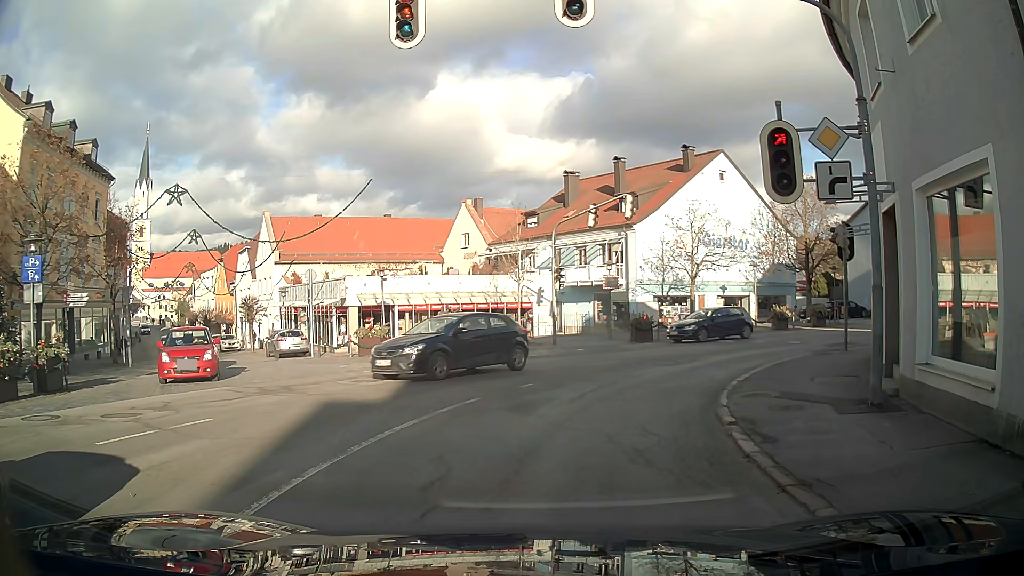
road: tertiary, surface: asphalt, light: Day
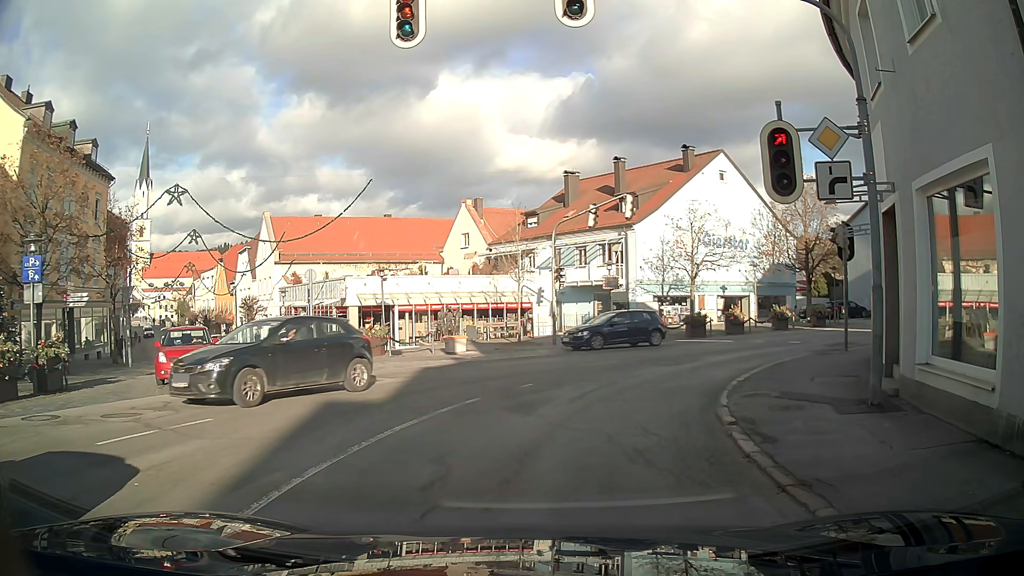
(0.0, 0.0) m; 0°
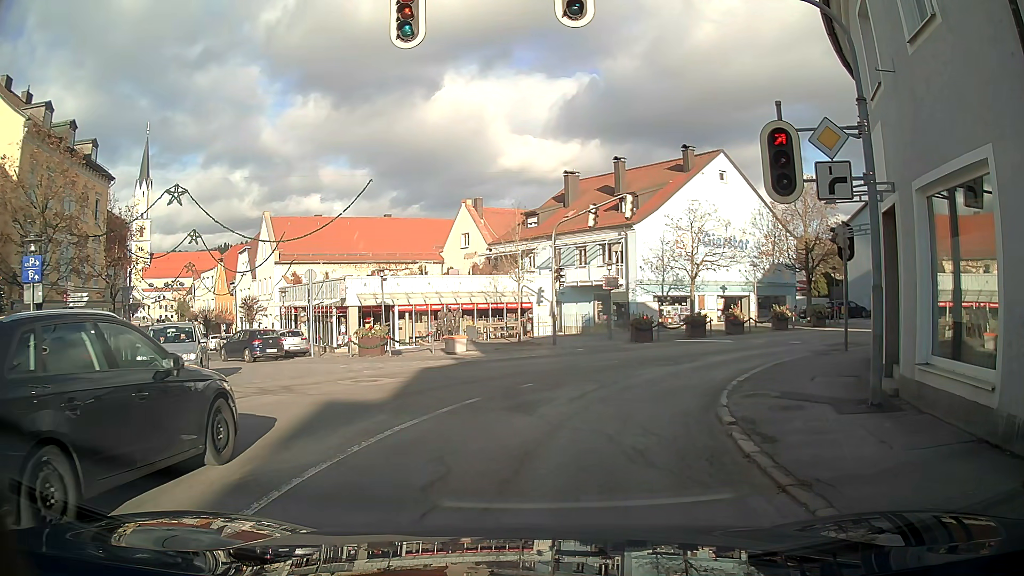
(0.0, 0.0) m; 0°
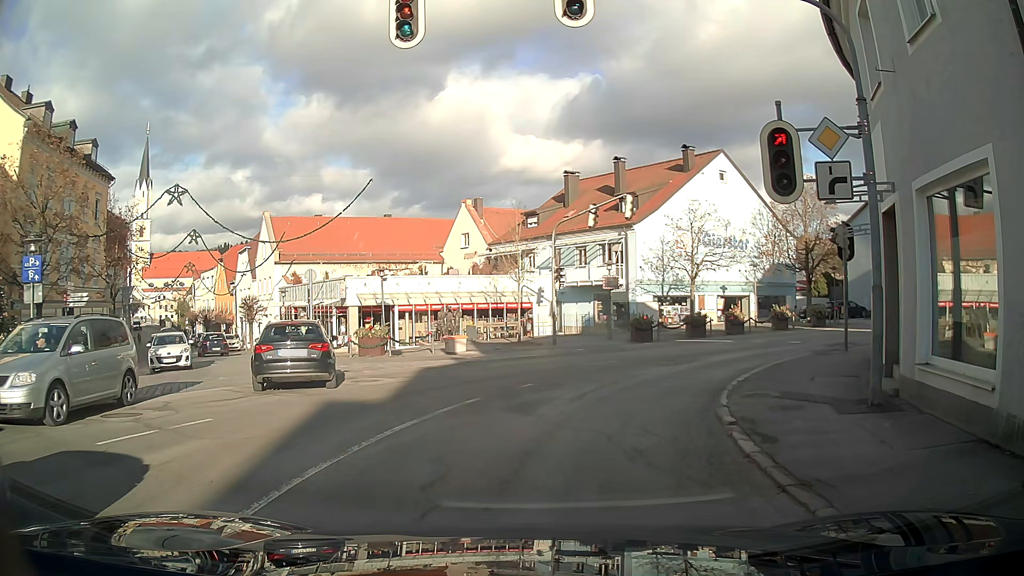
(0.0, 0.0) m; 0°
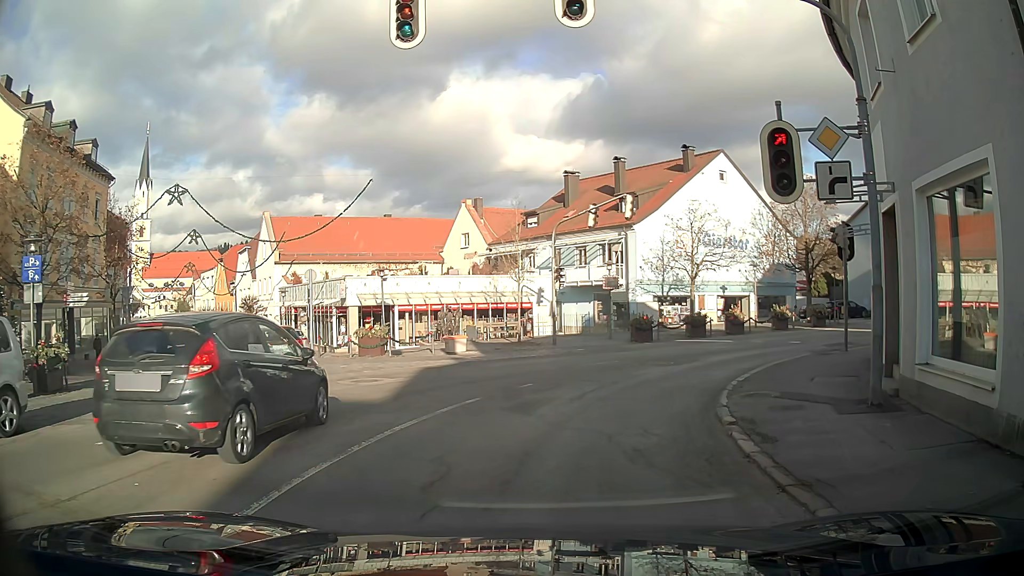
(0.0, 0.0) m; 0°
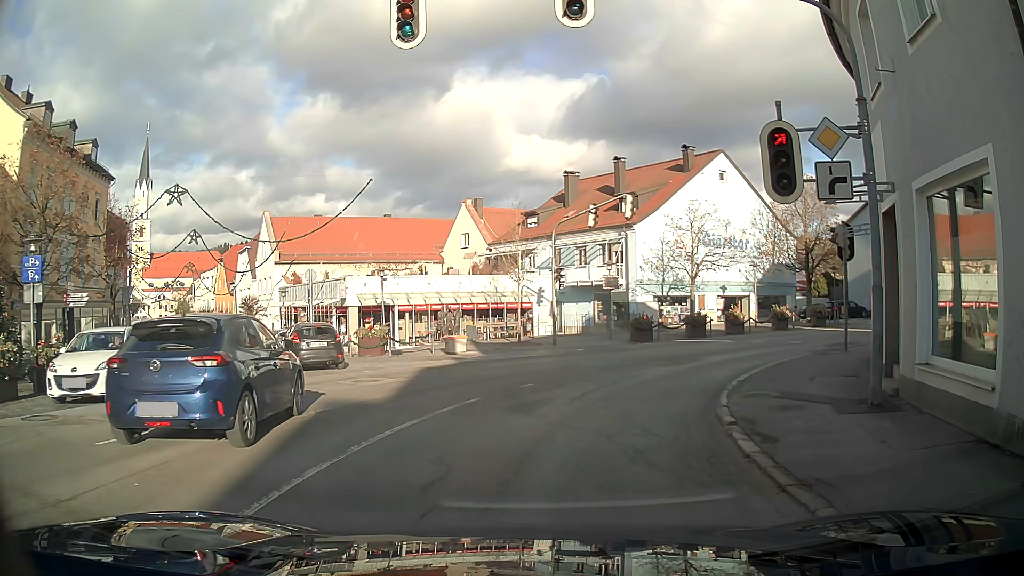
(0.0, 0.0) m; 0°
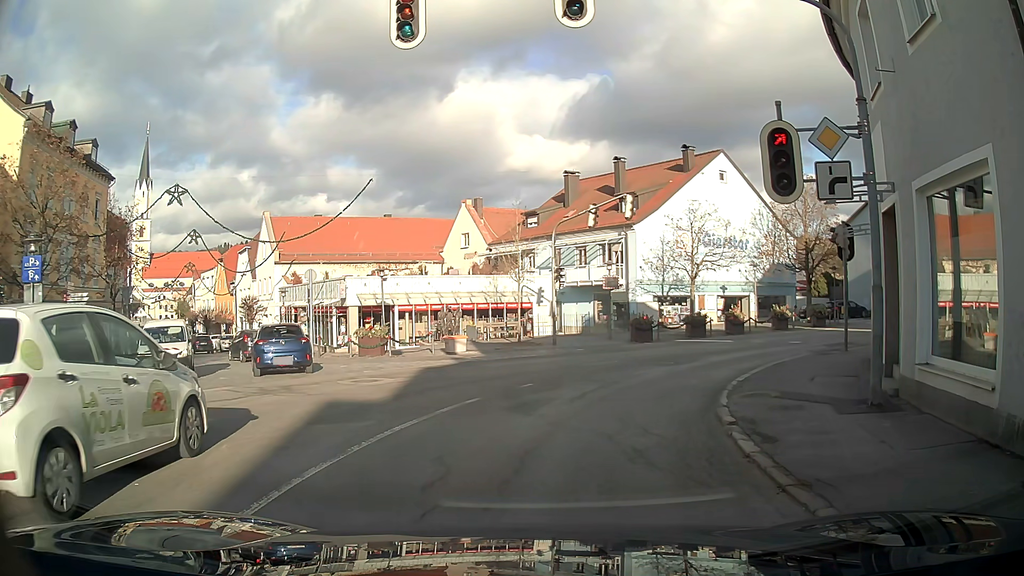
(0.0, 0.0) m; 0°
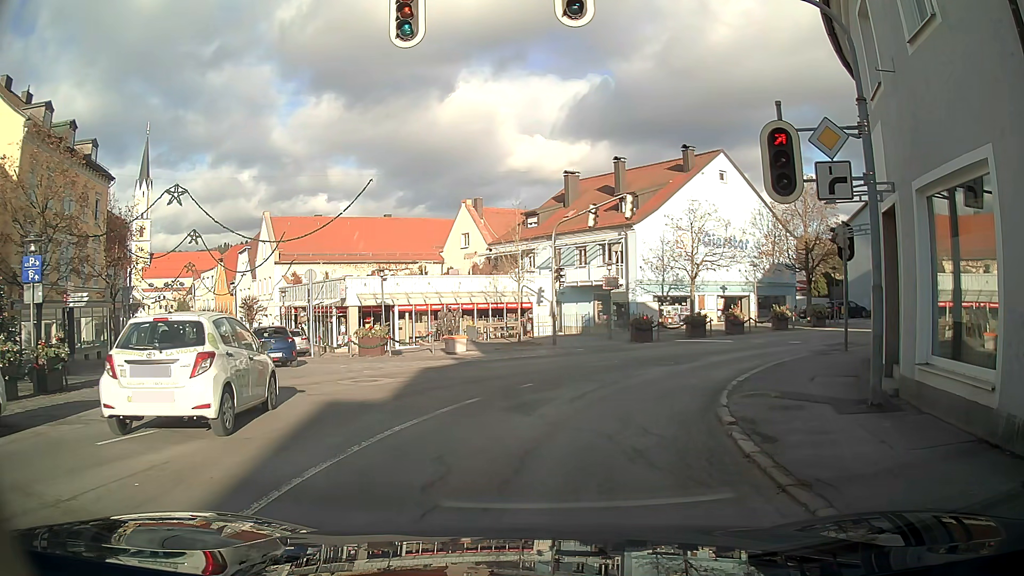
(0.0, 0.0) m; 0°
(+1, +10) (+6, +18) (+14, +24) (+22, +29) (+31, +34) (+41, +37) (+50, +40) (+60, +41) (+70, +43) (+80, +44) m
